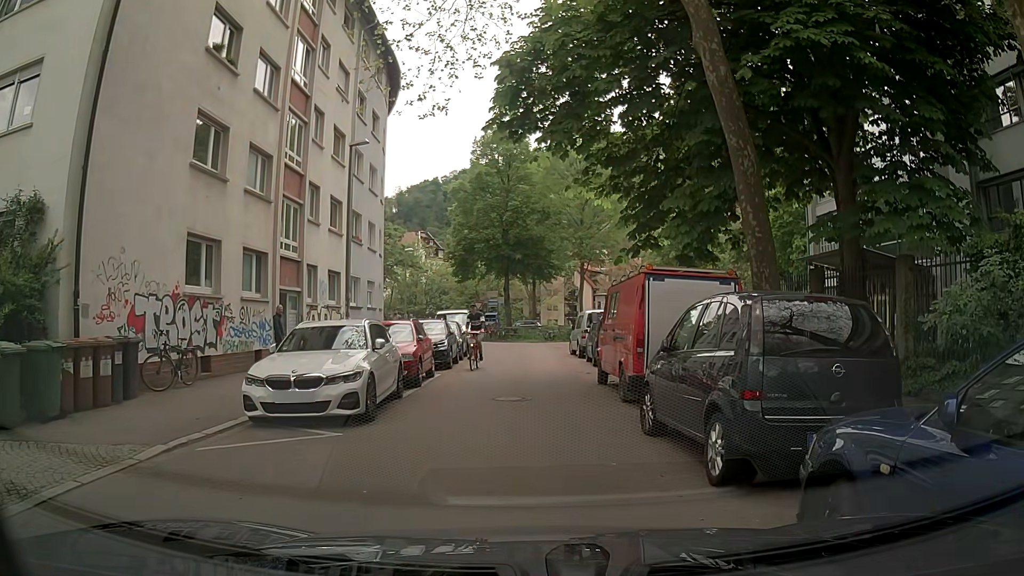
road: residential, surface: asphalt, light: Day
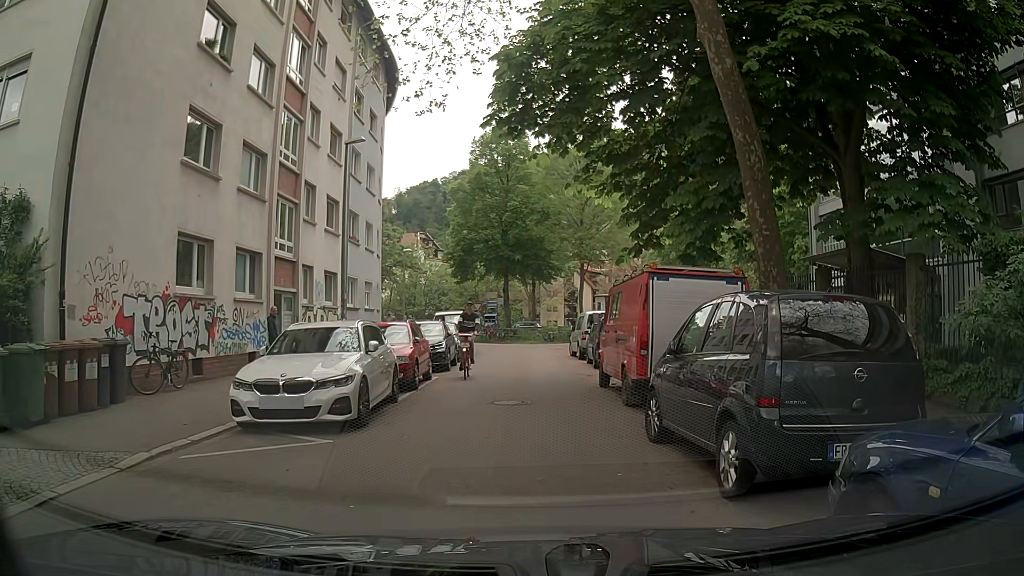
(0.0, +0.4) m; 0°
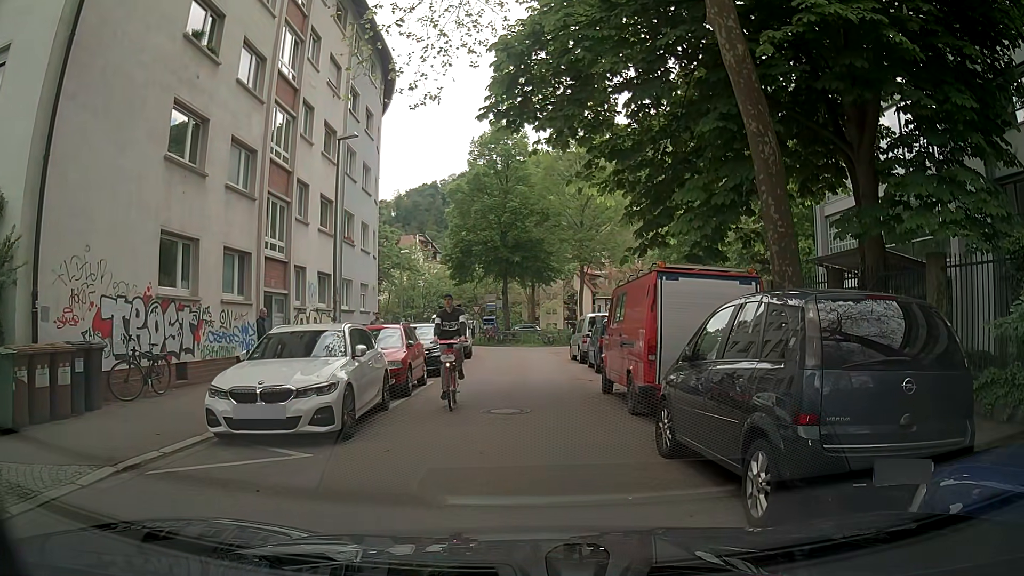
(0.0, +0.7) m; 0°
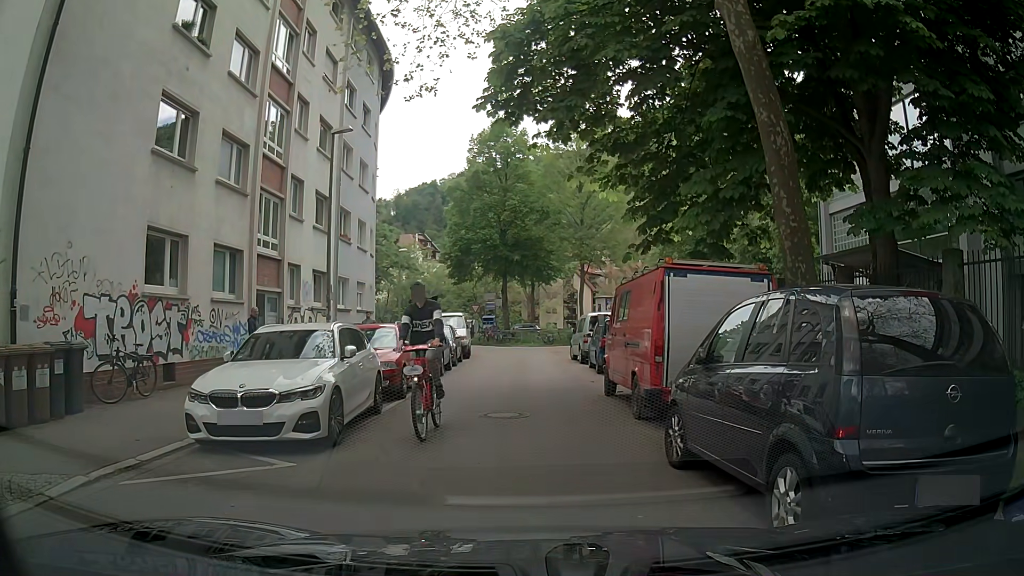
(0.0, +0.6) m; 0°
